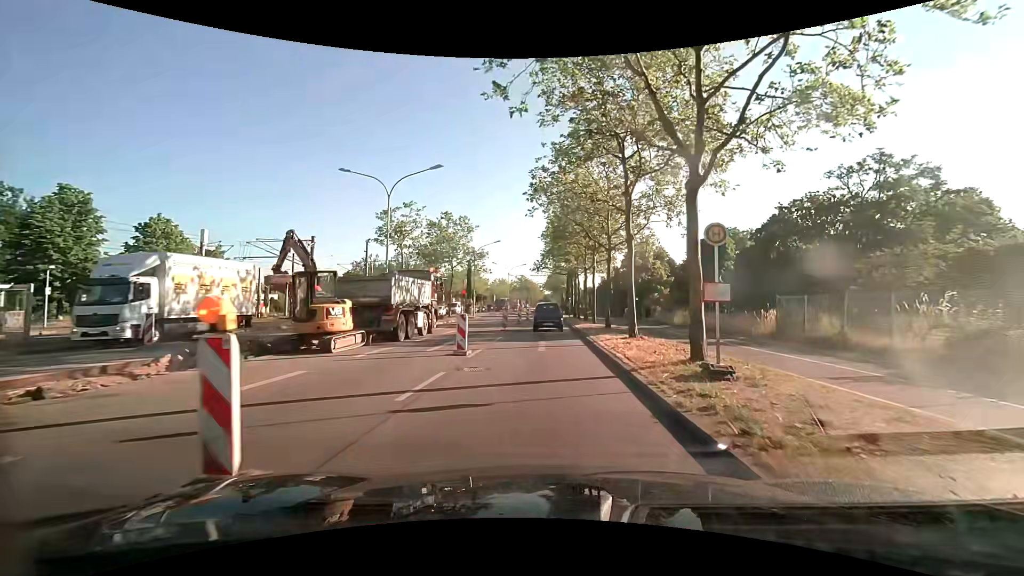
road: primary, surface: asphalt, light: Day
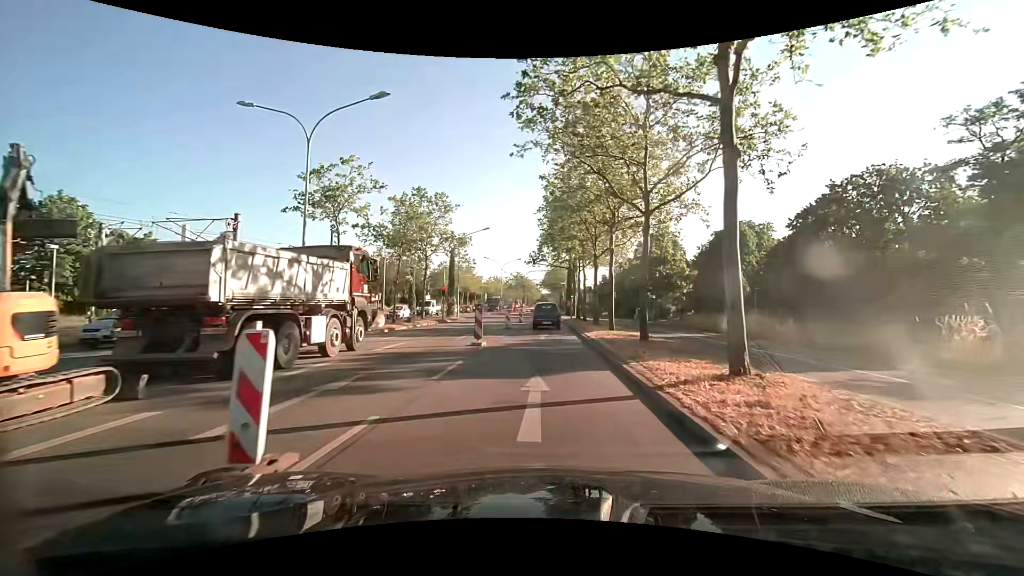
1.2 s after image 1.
(+0.2, +10.2) m; +1°
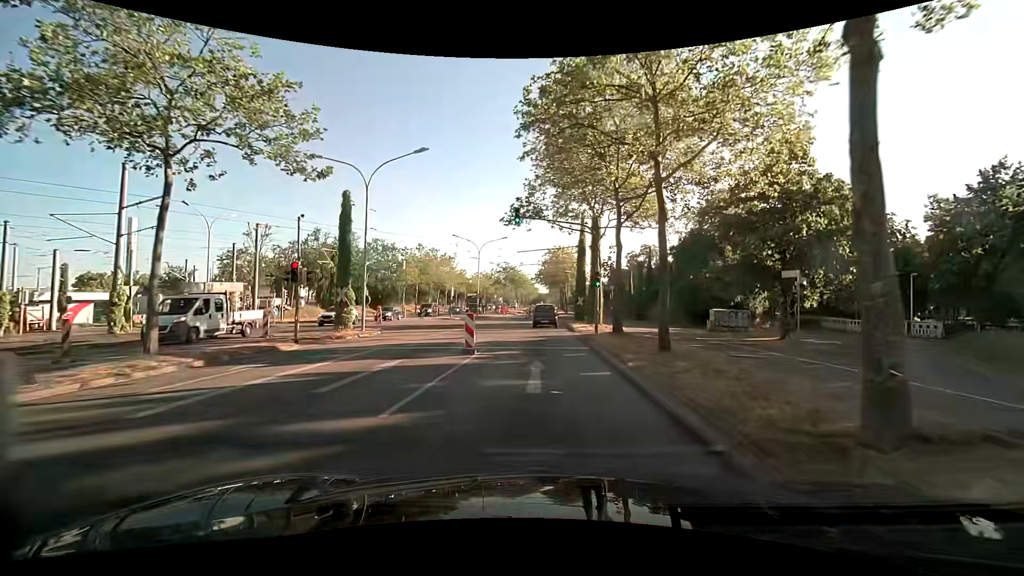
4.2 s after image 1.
(+0.2, +27.6) m; +1°
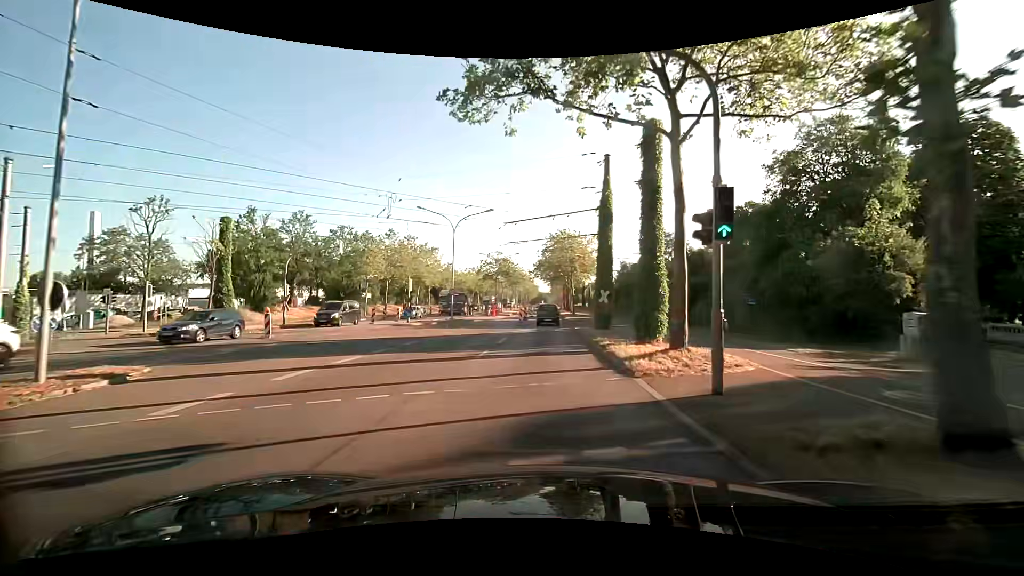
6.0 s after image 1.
(-0.2, +17.2) m; -1°
